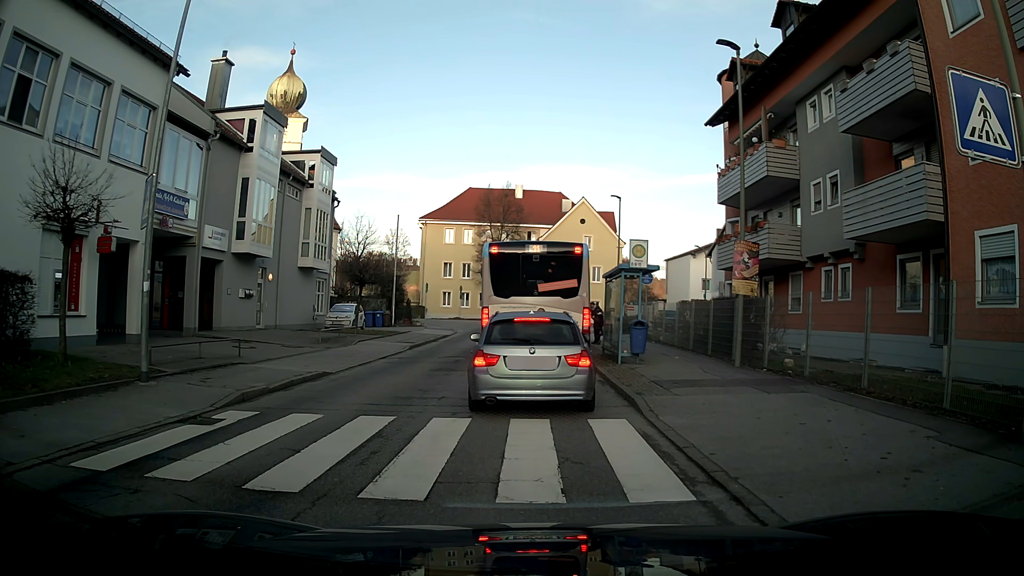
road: unclassified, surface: asphalt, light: Day
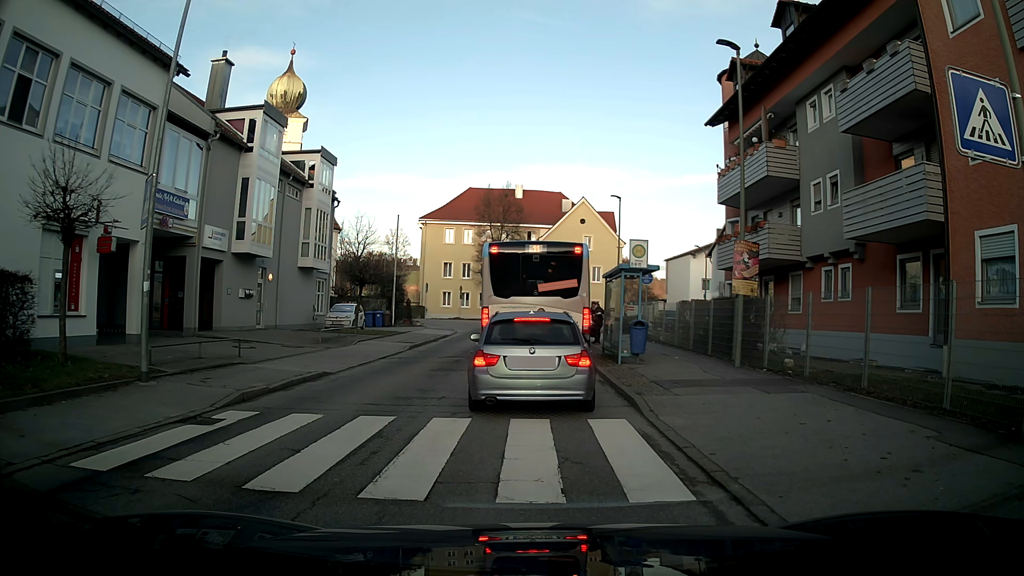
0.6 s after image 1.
(0.0, 0.0) m; 0°
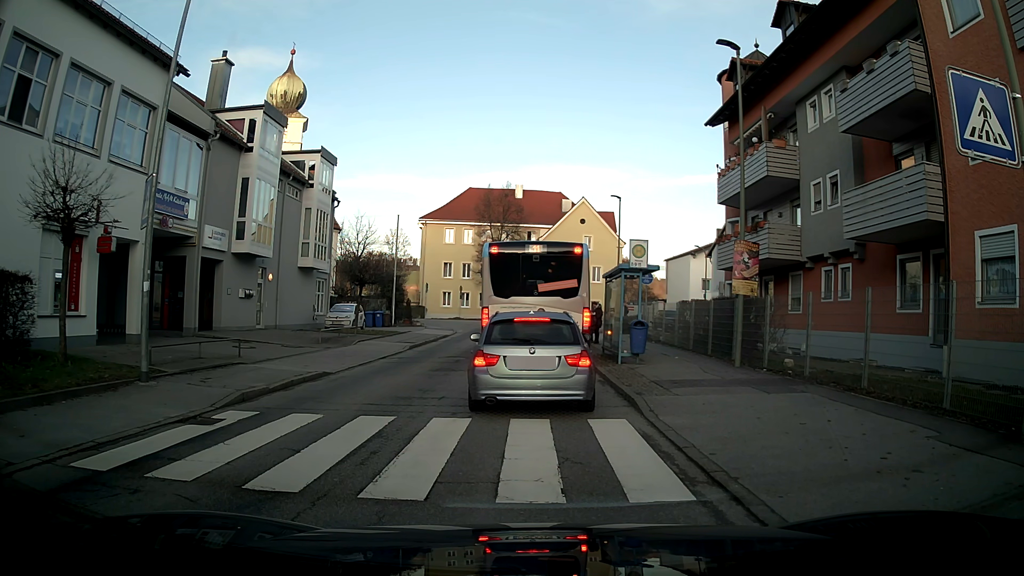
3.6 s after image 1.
(0.0, 0.0) m; 0°
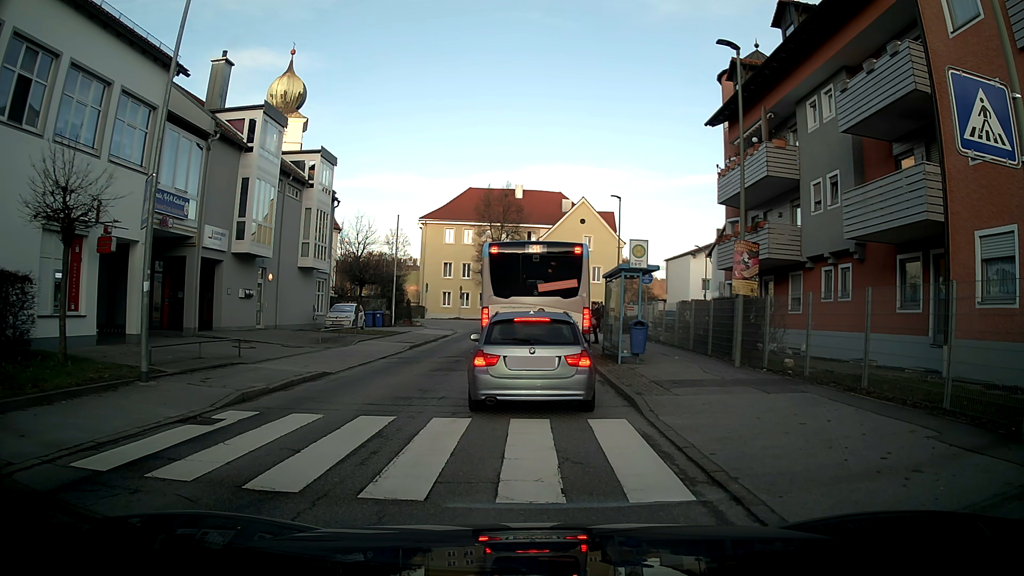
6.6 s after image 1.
(0.0, 0.0) m; 0°
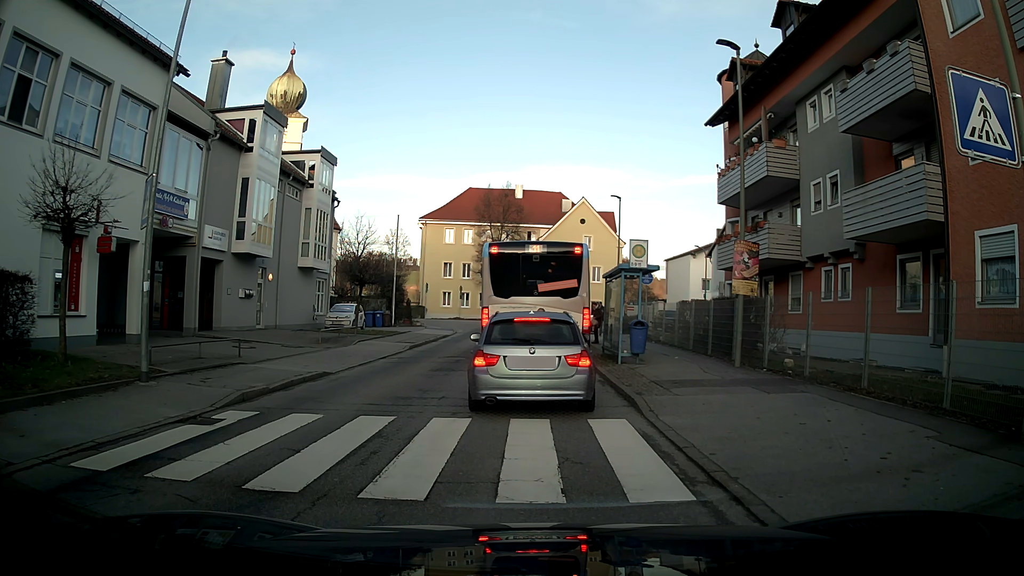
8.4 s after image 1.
(0.0, 0.0) m; 0°
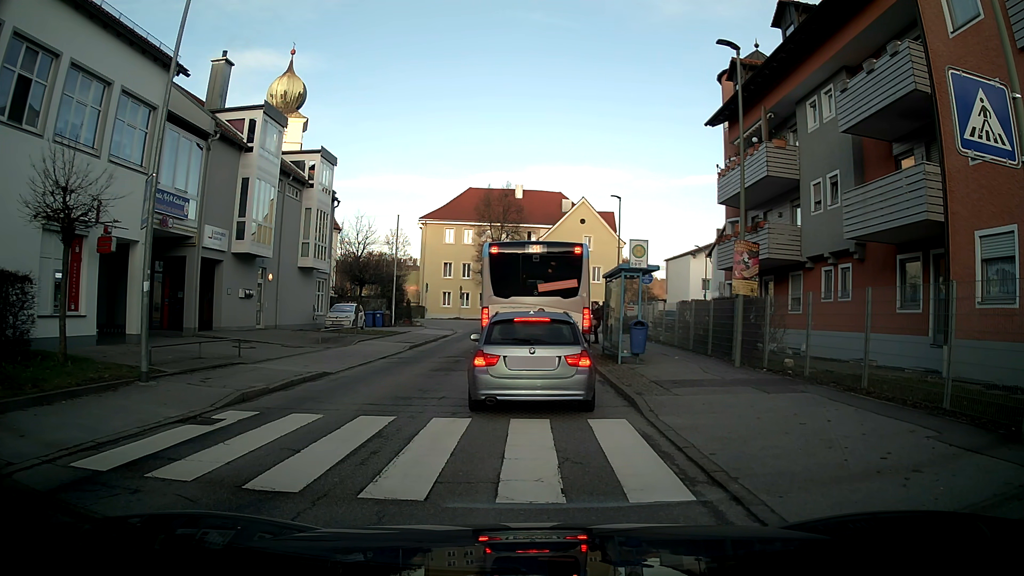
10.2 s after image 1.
(0.0, 0.0) m; 0°
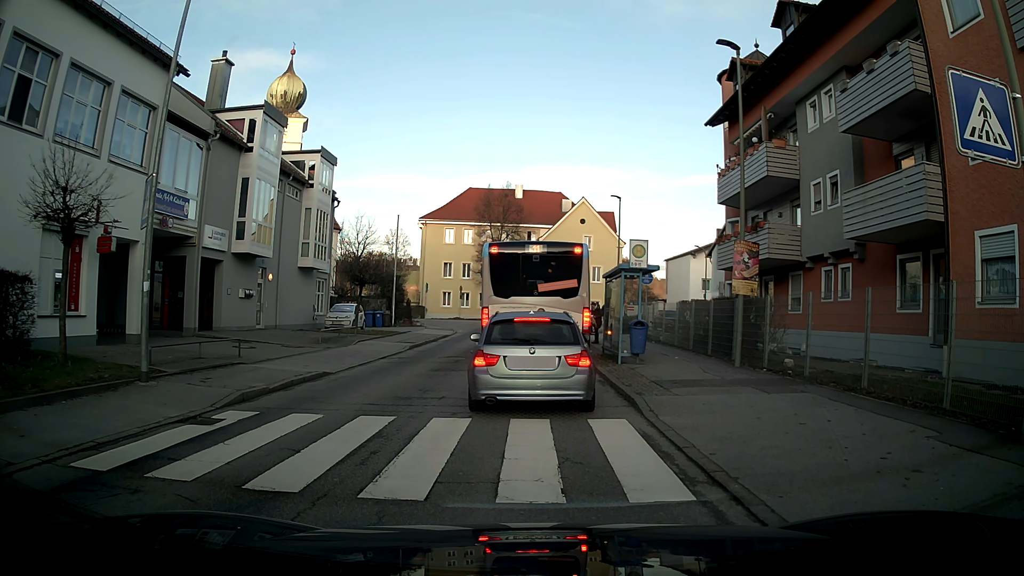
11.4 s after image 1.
(0.0, 0.0) m; 0°
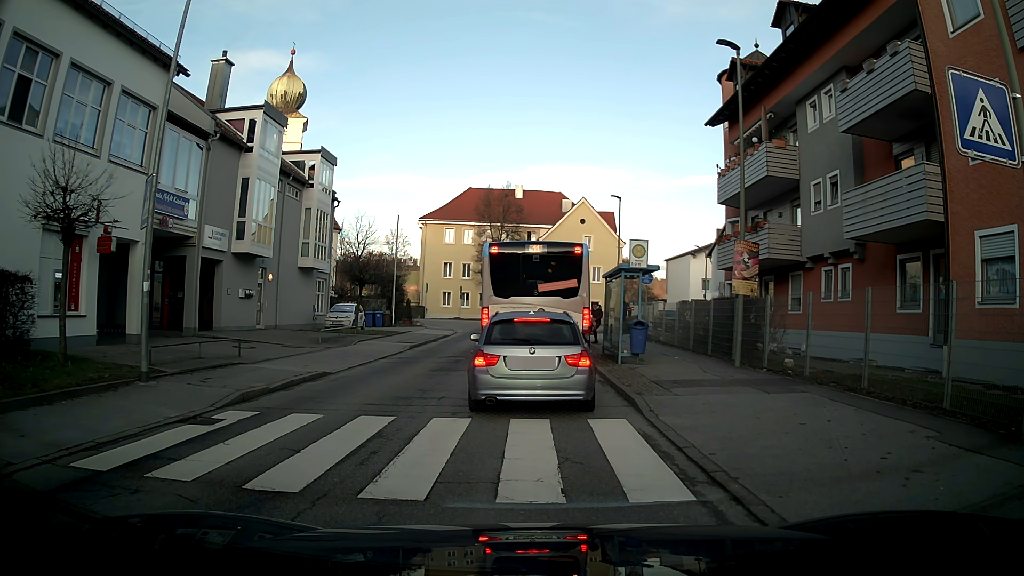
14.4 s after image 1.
(0.0, 0.0) m; 0°
(0, +10) (0, +20) (0, +30) (0, +40) (+1, +50) (+7, +58) (+16, +62) (+26, +63) (+36, +64) (+46, +64) m
